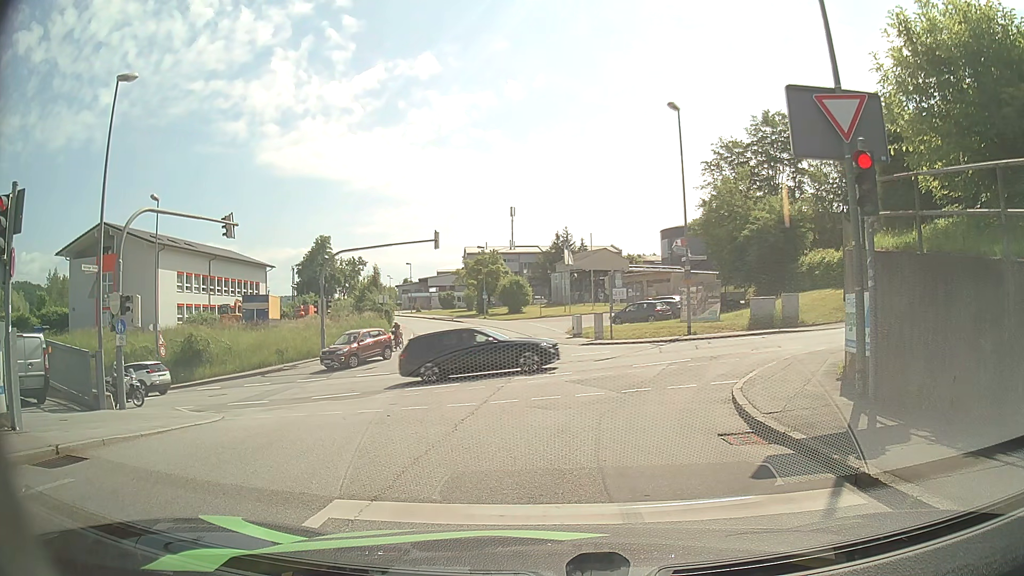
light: Day
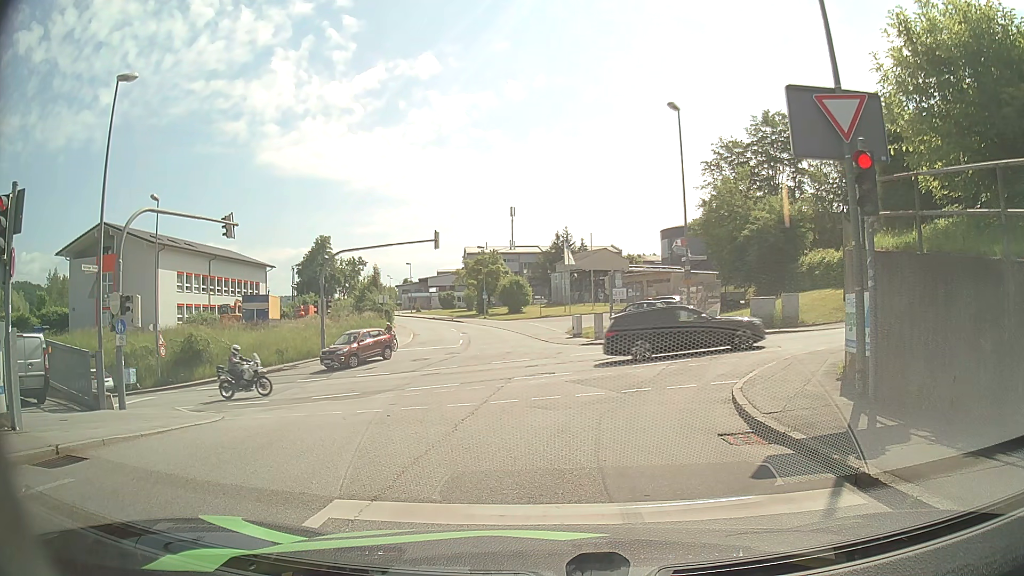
(0.0, 0.0) m; 0°
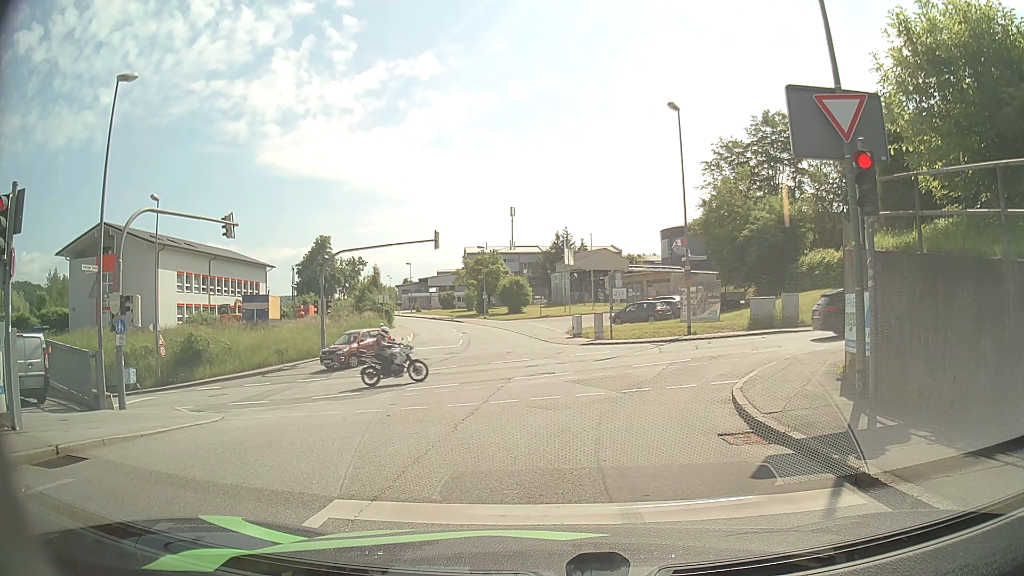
(0.0, 0.0) m; 0°
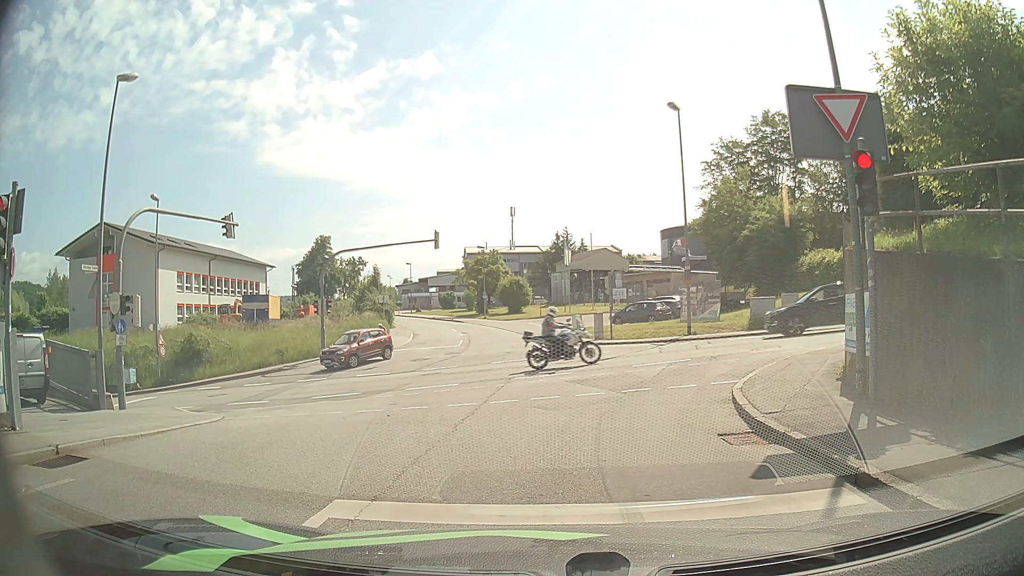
(0.0, 0.0) m; 0°
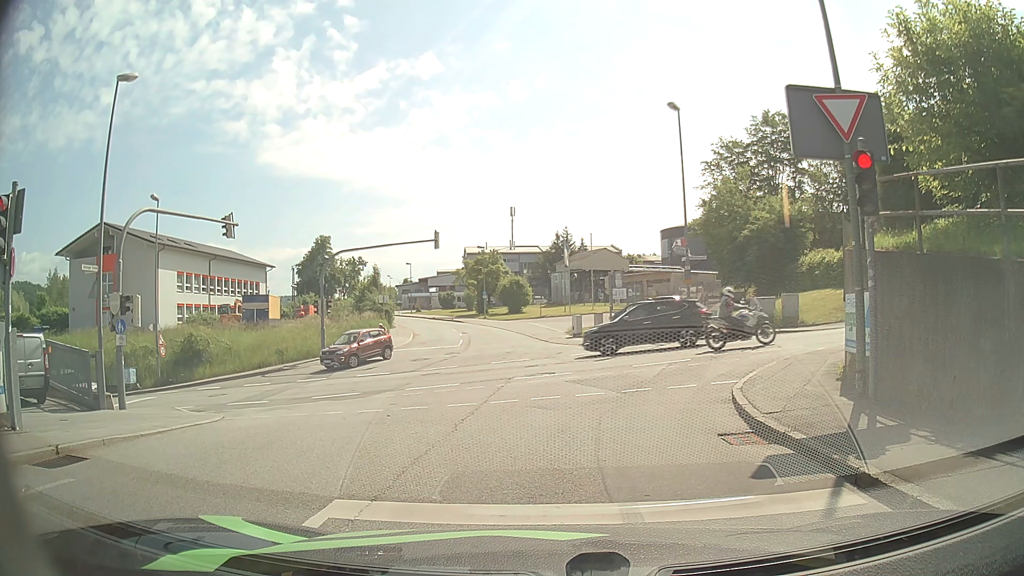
(0.0, 0.0) m; 0°
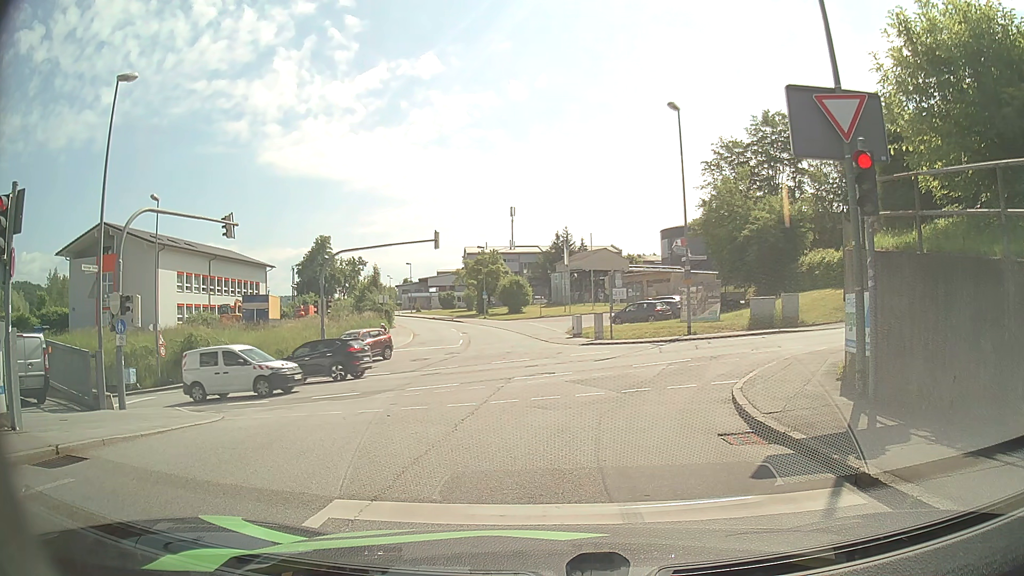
(0.0, 0.0) m; 0°
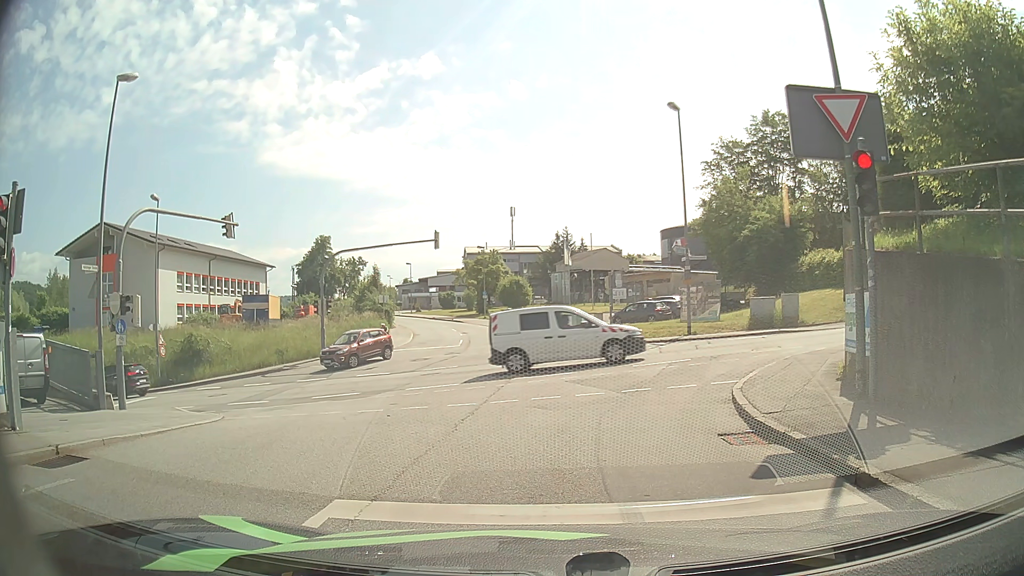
(0.0, 0.0) m; 0°
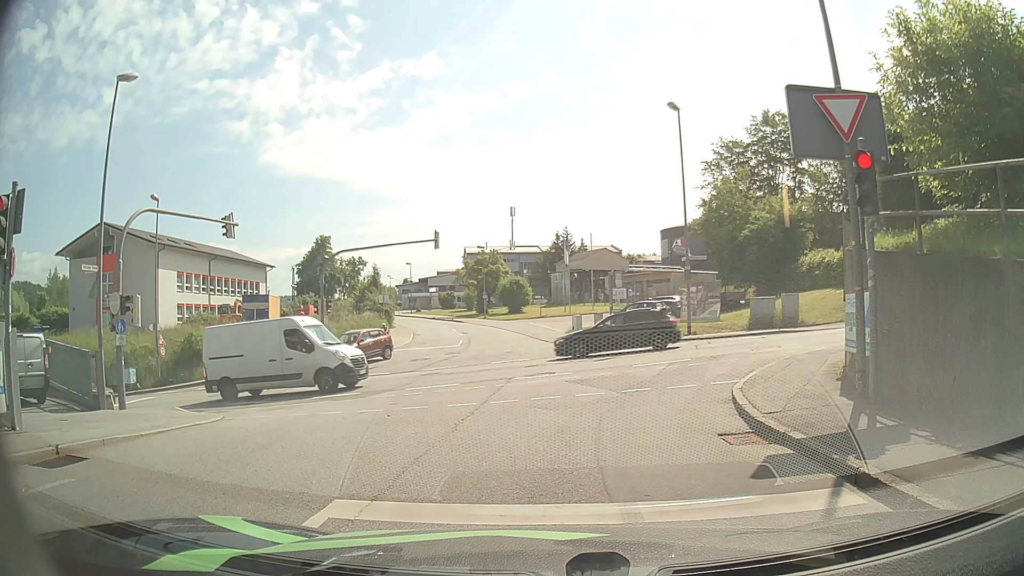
(0.0, 0.0) m; 0°
